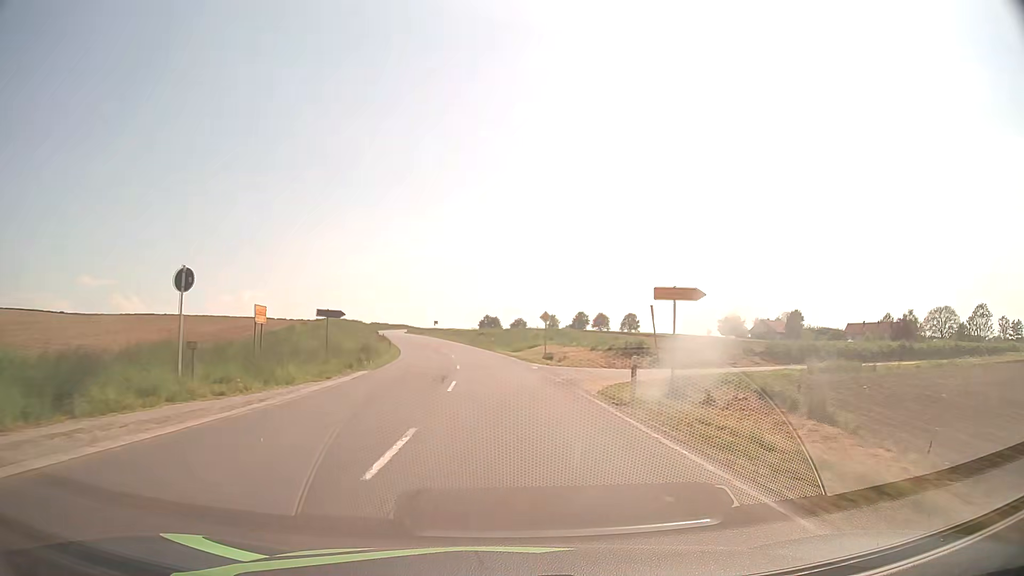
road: secondary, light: Day
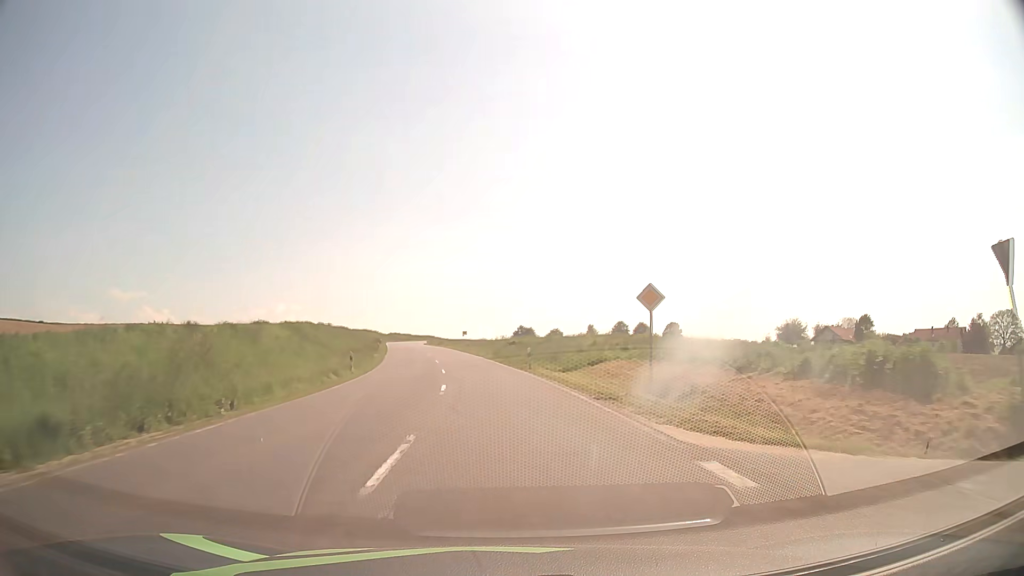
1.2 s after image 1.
(-0.6, +24.9) m; -3°
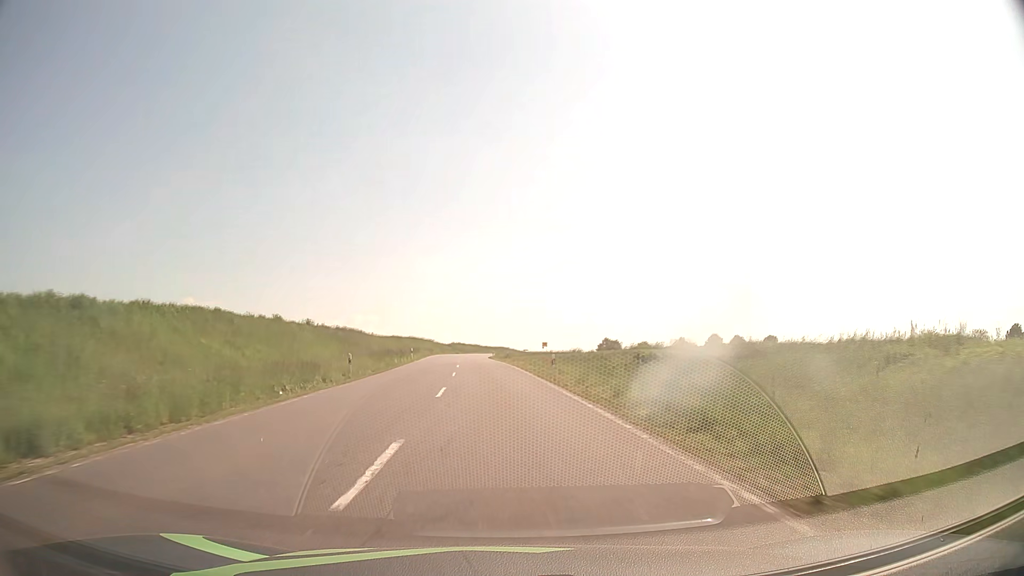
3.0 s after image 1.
(-2.3, +38.0) m; -7°
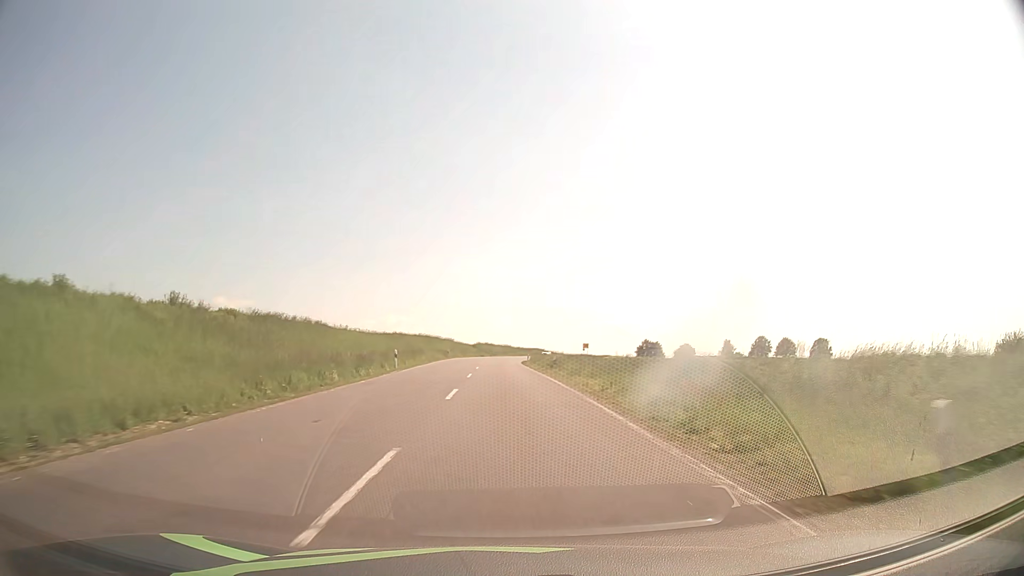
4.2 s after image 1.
(-0.9, +25.9) m; -3°
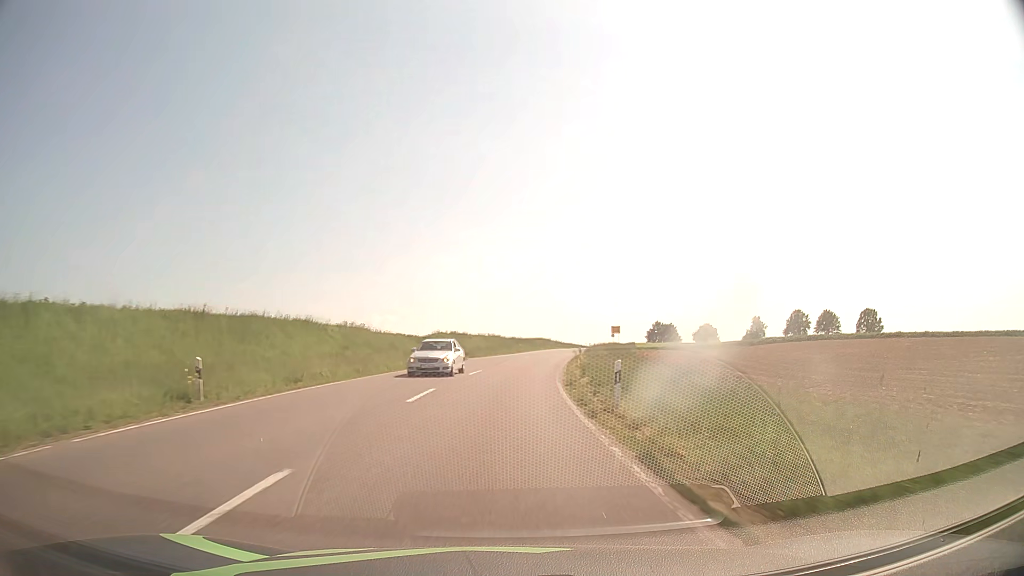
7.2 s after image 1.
(-0.1, +63.5) m; +1°
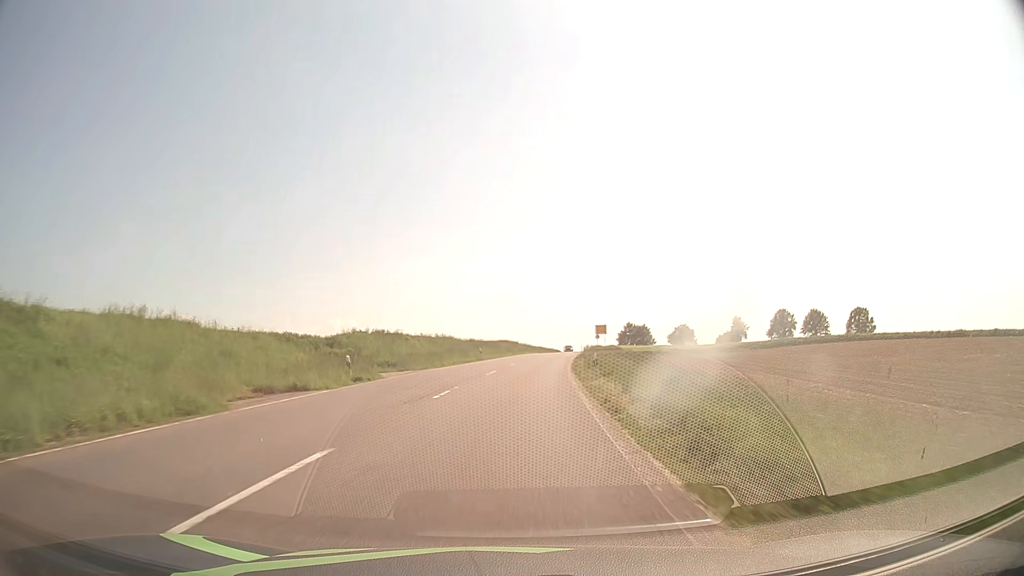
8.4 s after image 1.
(+0.5, +23.1) m; +3°
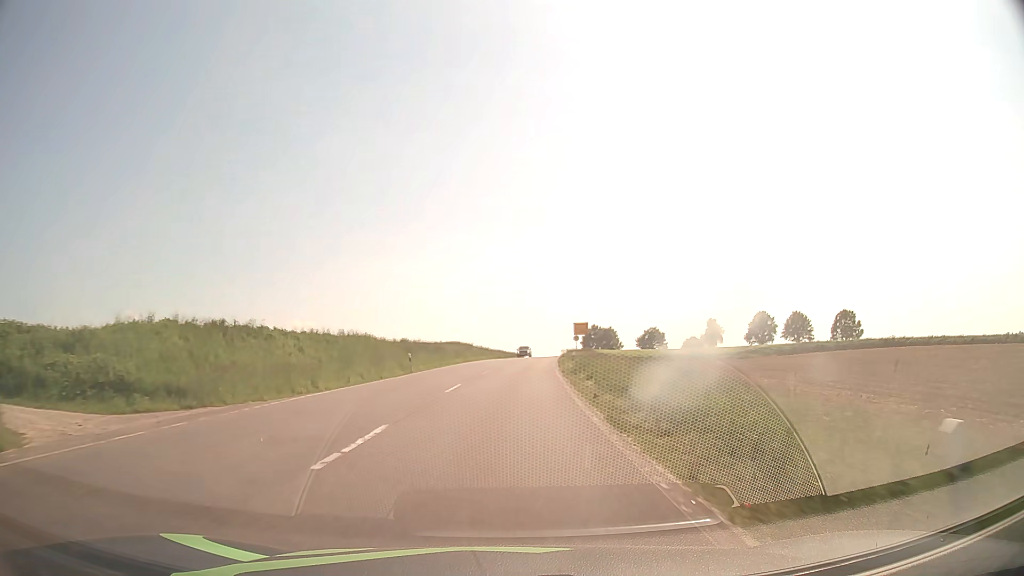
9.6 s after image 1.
(+0.7, +21.7) m; +4°
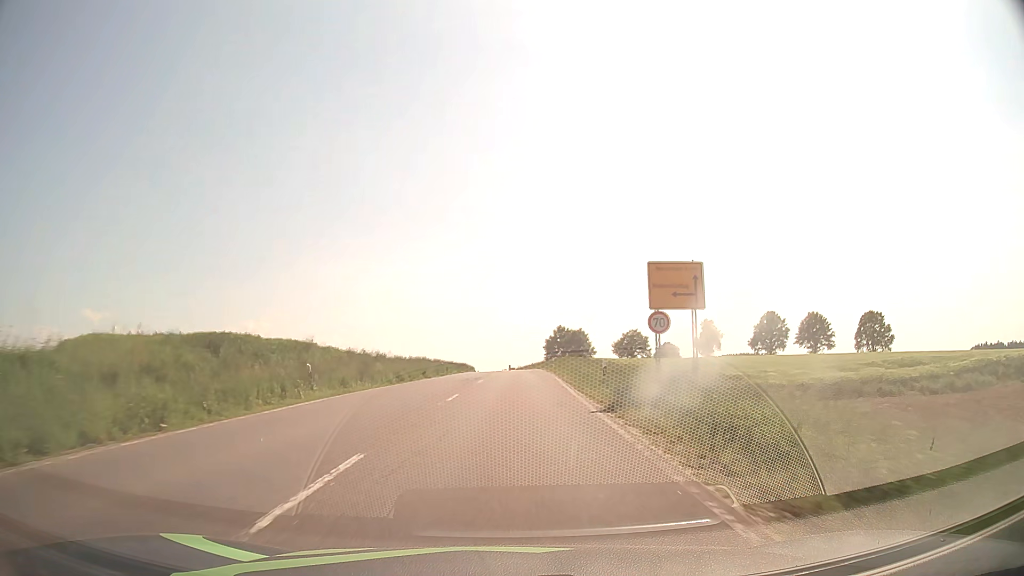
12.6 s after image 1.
(+2.1, +52.3) m; +4°
(0, +10) (0, +20) (0, +30) (+1, +40) (+1, +50) (+1, +60) (+1, +70) (+1, +80) (+1, +90) (+1, +100) m
